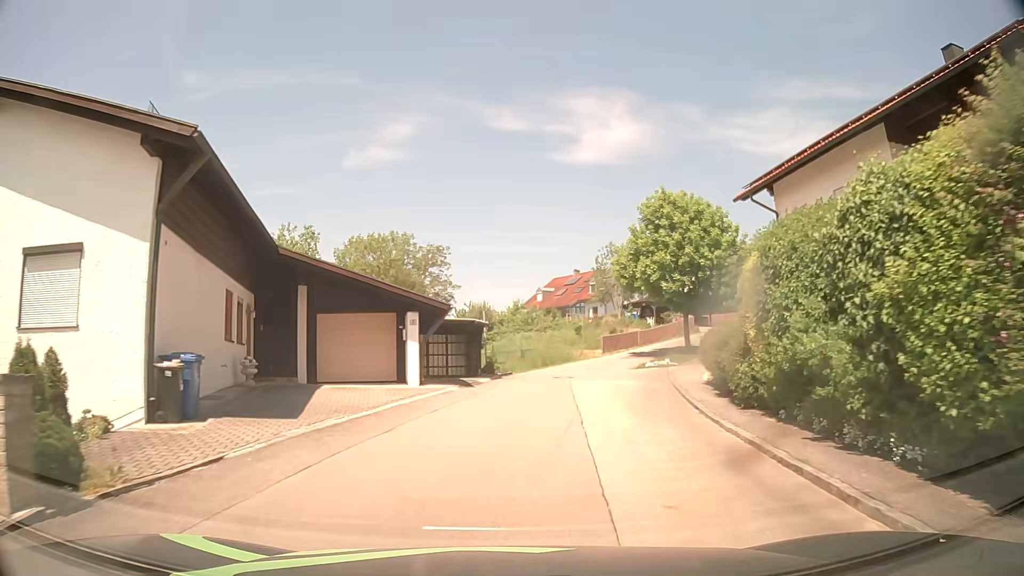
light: Day
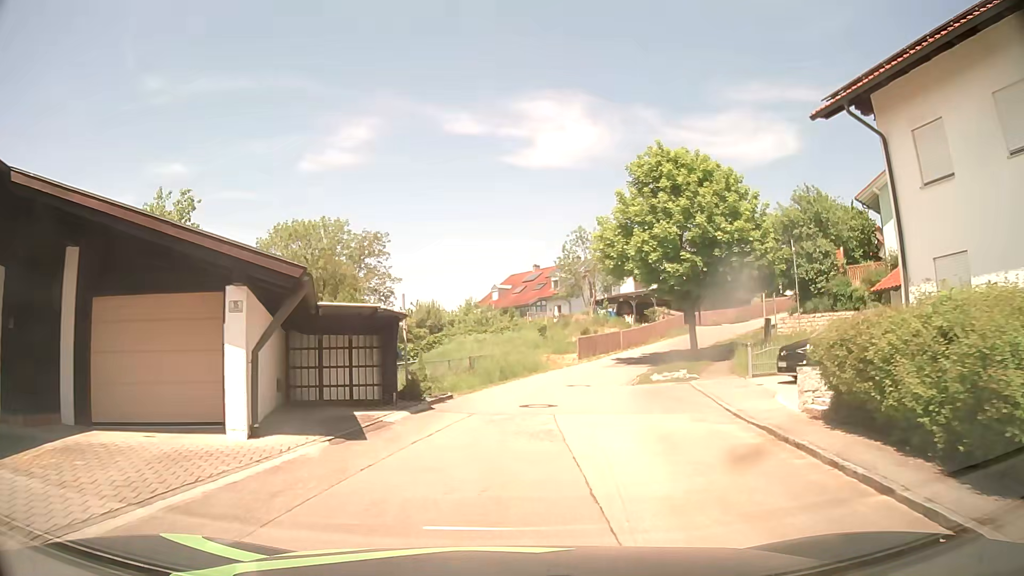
(+0.3, +10.1) m; +4°
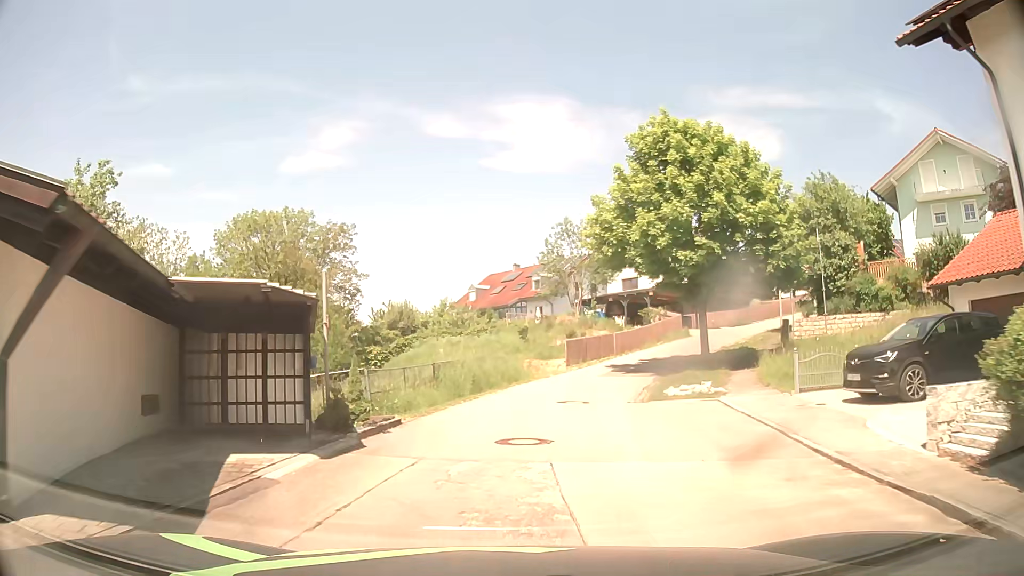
(+0.1, +4.9) m; +2°
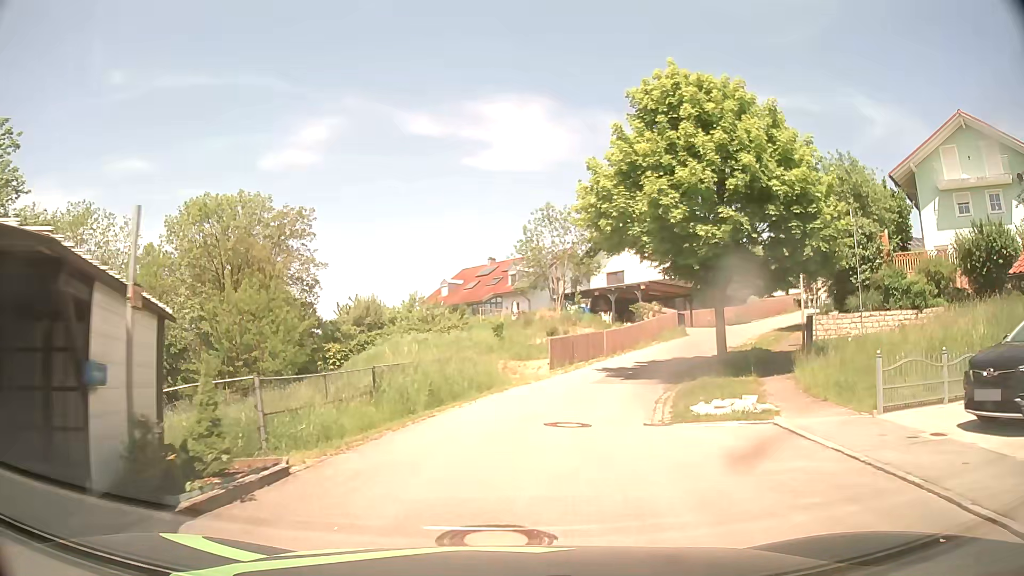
(+0.1, +4.9) m; +2°
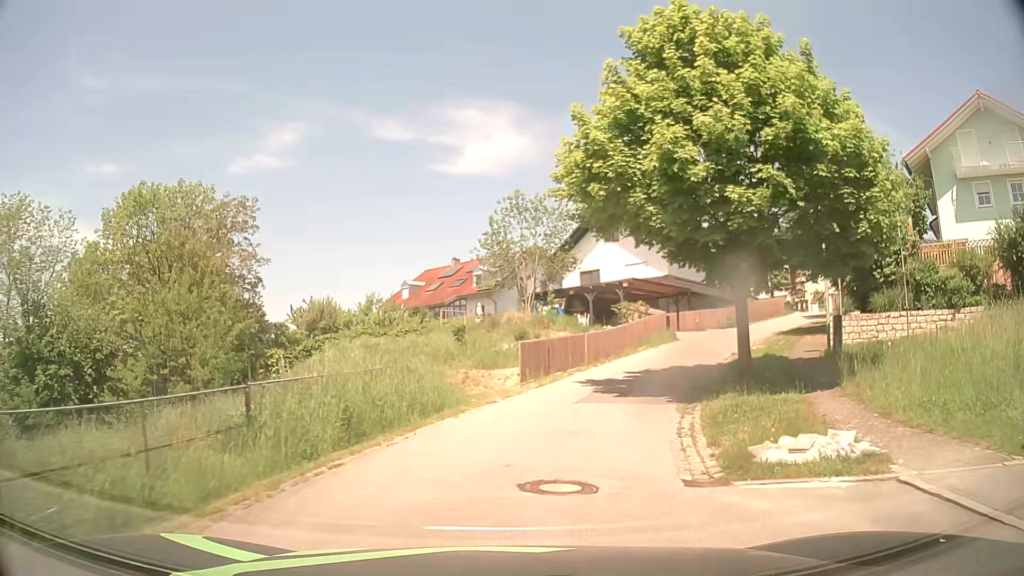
(+0.1, +4.8) m; +2°
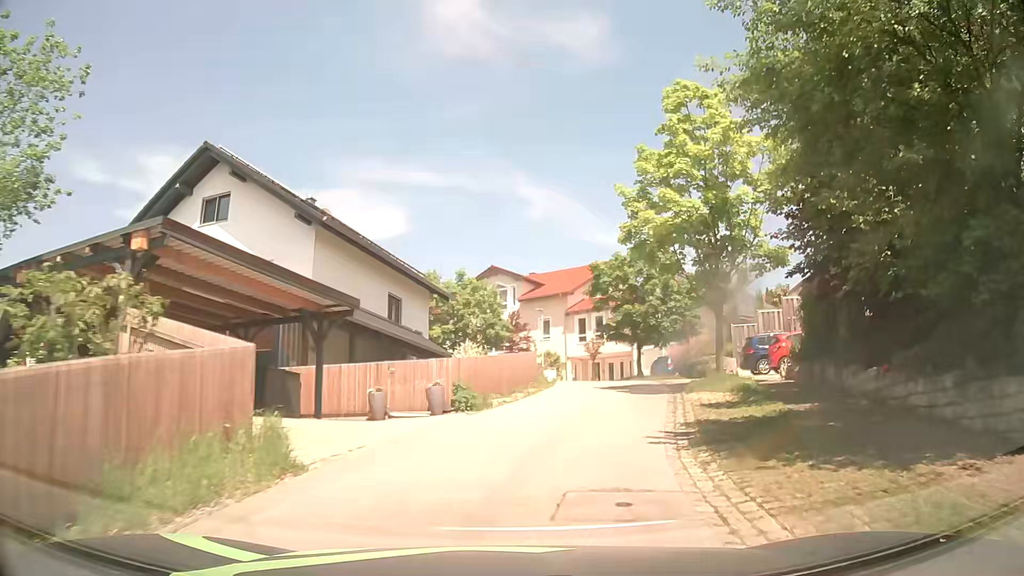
(+5.9, +23.8) m; +29°
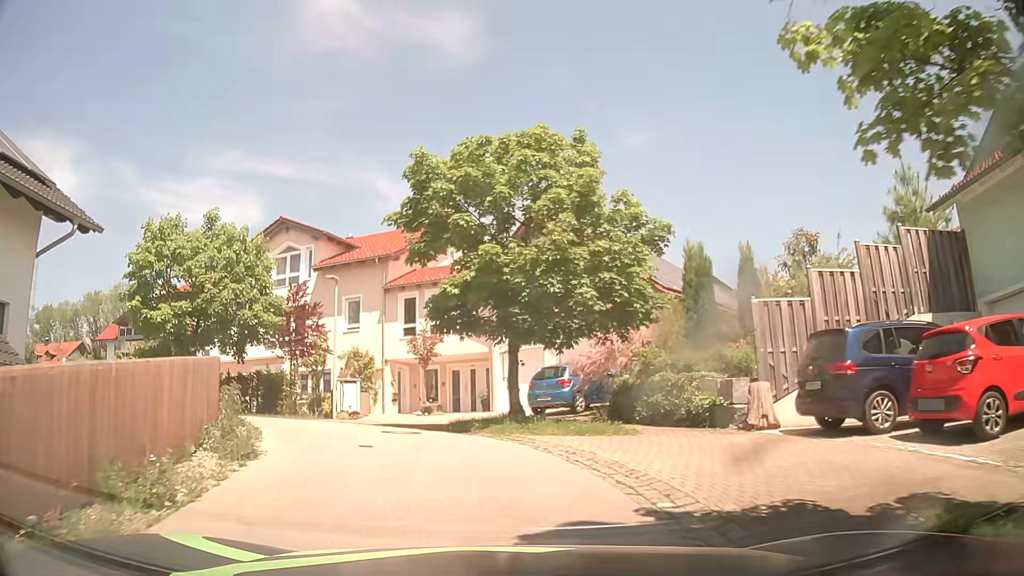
(+3.1, +18.4) m; +14°
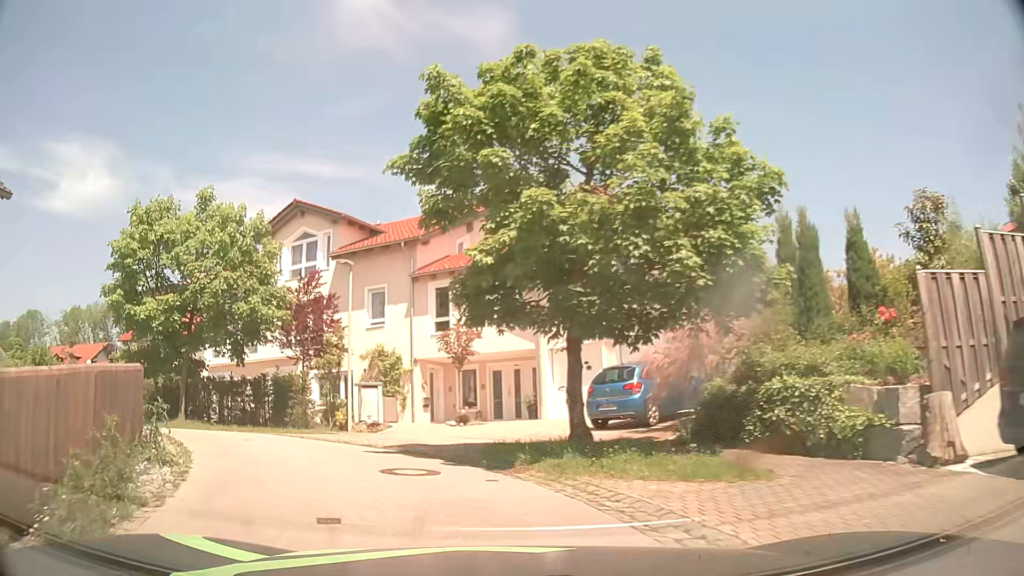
(-0.1, +4.3) m; -5°
(-1, +10) (-8, +18) (-17, +21) (-27, +24) (-36, +26) (-46, +28) (-56, +30) (-65, +33) (-75, +37) (-83, +43) m
